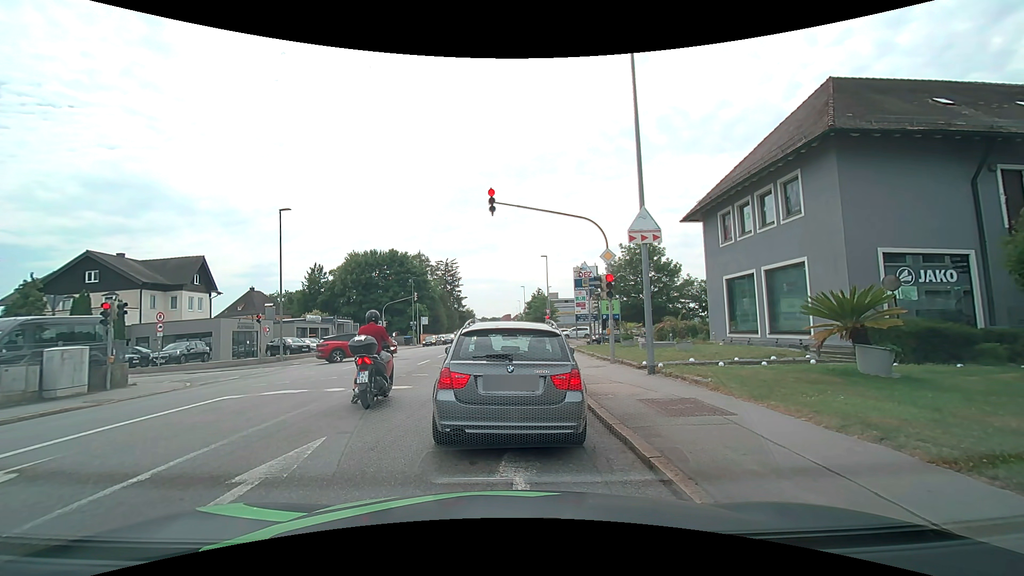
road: tertiary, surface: asphalt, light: Day
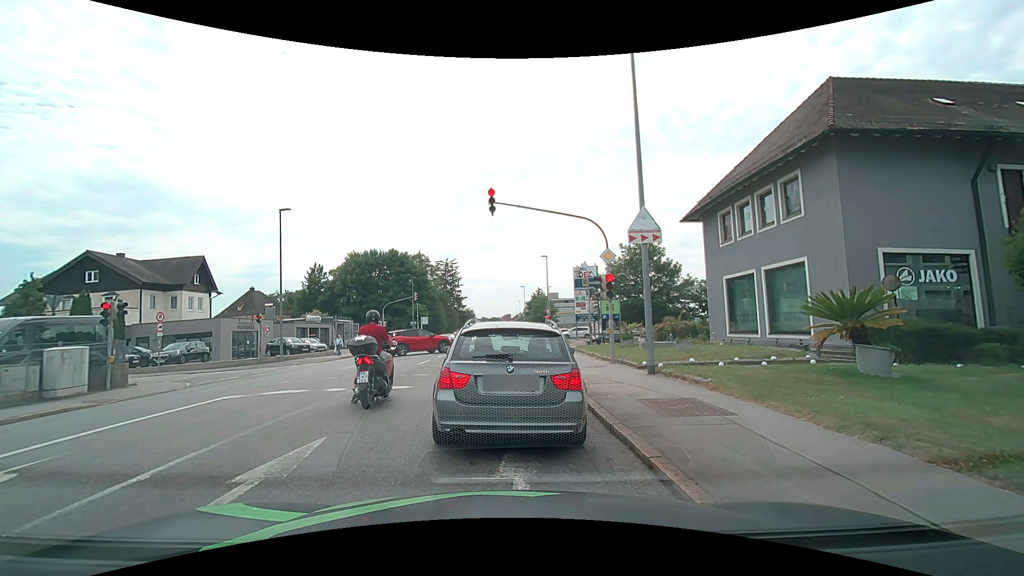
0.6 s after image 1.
(0.0, 0.0) m; 0°
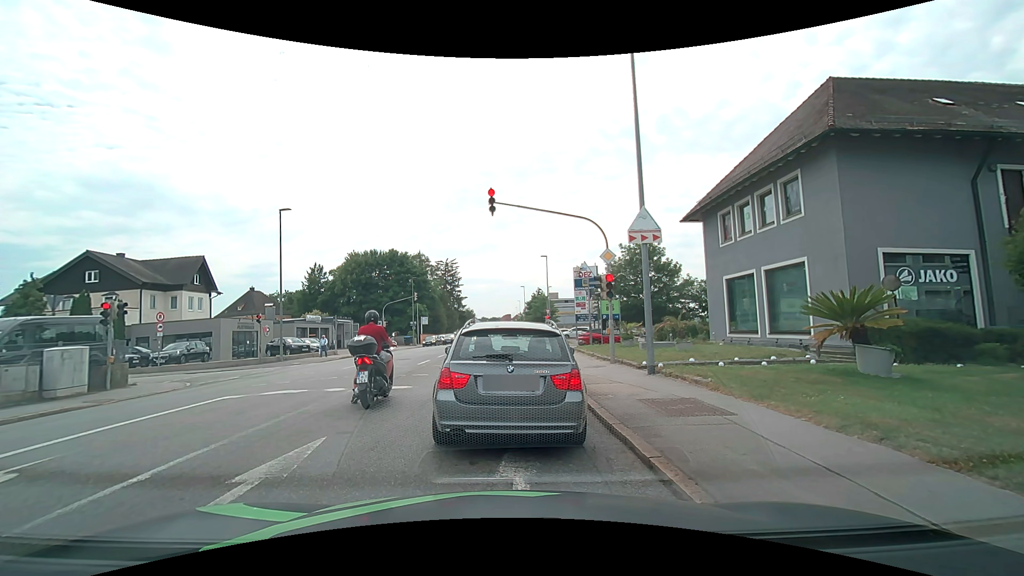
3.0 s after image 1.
(0.0, 0.0) m; 0°
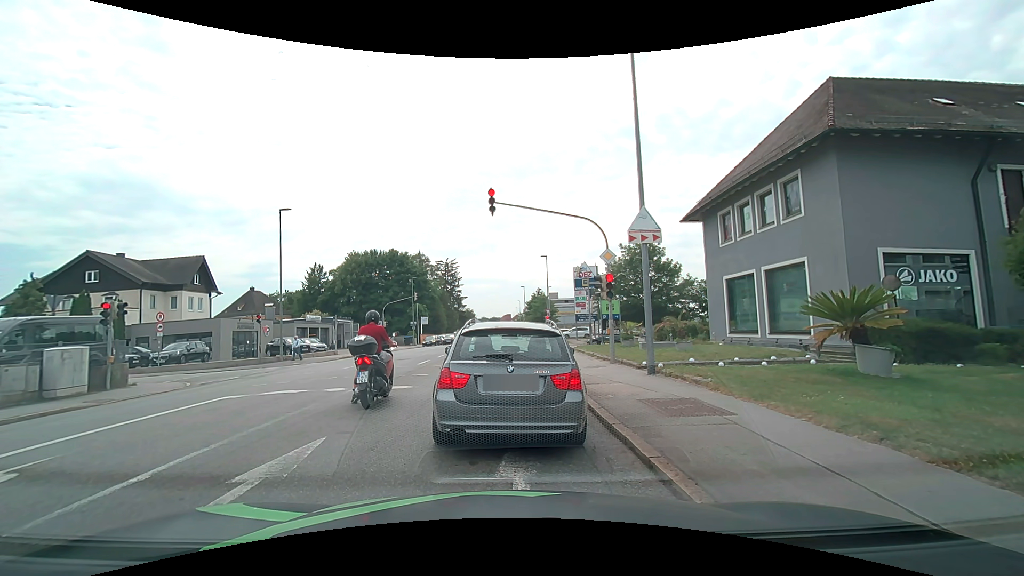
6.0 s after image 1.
(0.0, 0.0) m; 0°
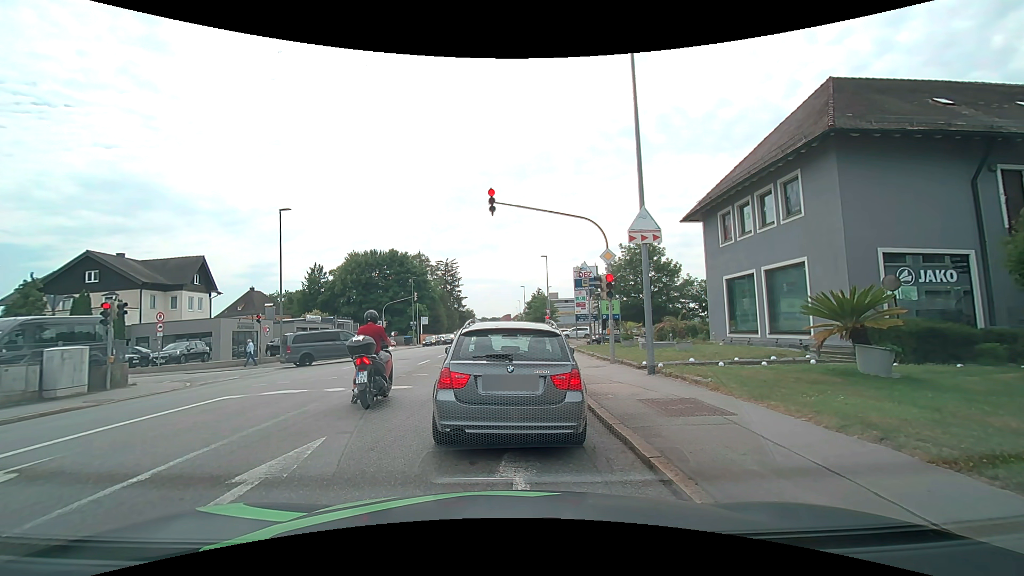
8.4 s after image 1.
(0.0, 0.0) m; 0°
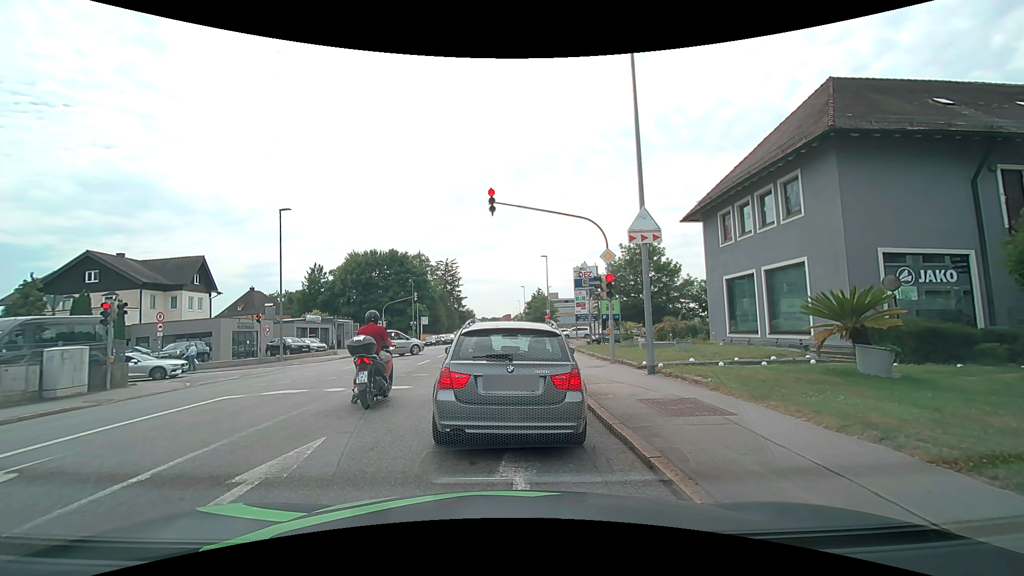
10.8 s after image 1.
(0.0, 0.0) m; 0°
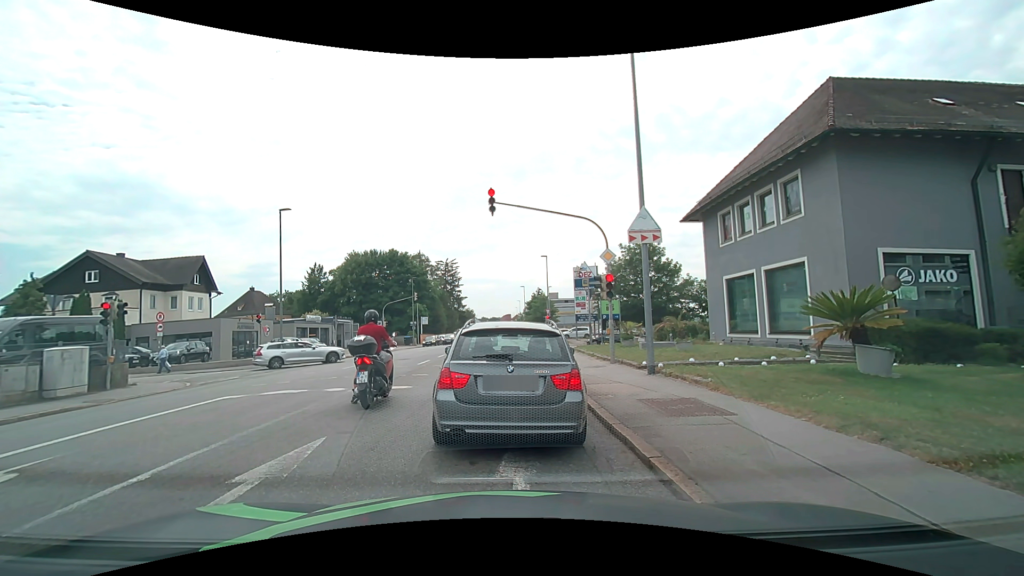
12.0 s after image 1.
(0.0, 0.0) m; 0°
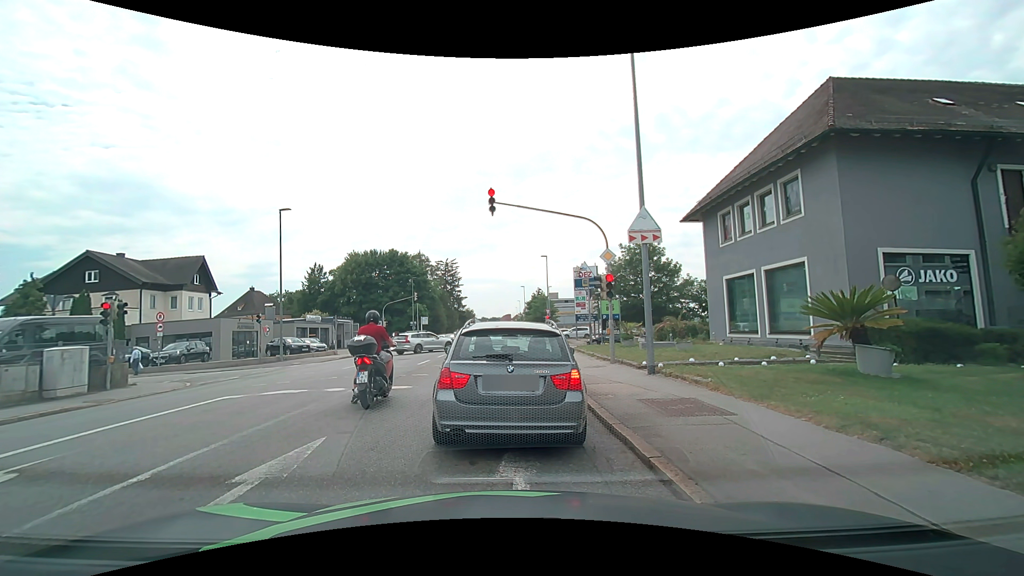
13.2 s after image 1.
(0.0, 0.0) m; 0°
(0, +10) (0, +20) (0, +30) (0, +40) (+1, +50) (+1, +60) (+1, +70) (+1, +80) (+1, +90) (+1, +100) m
